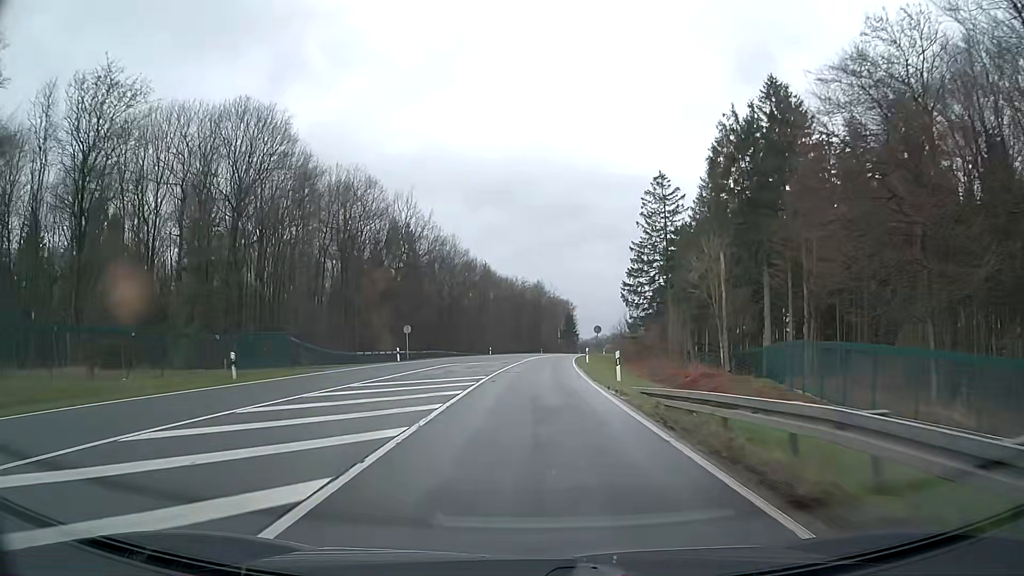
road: primary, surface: asphalt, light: Day
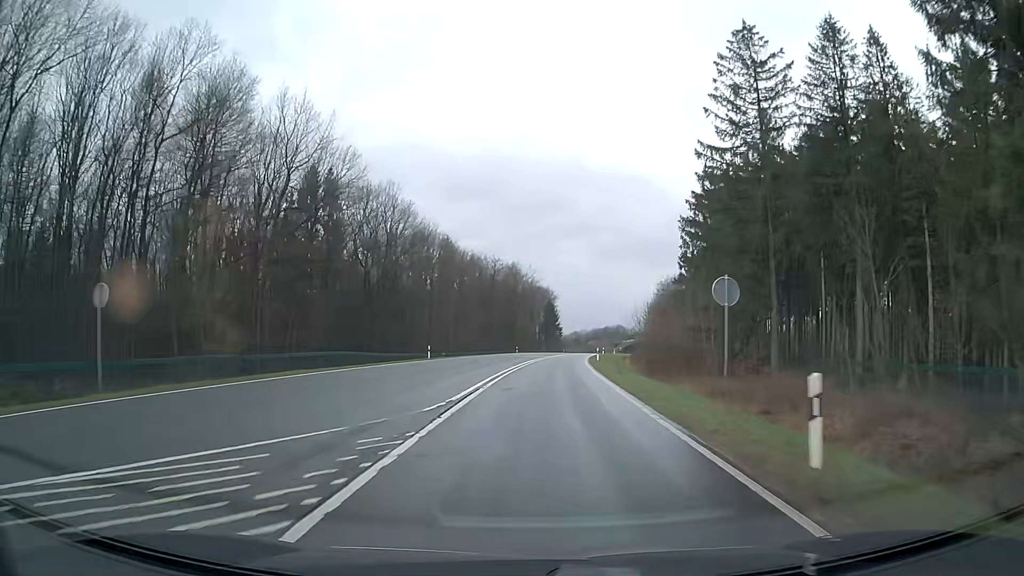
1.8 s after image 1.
(+0.6, +37.7) m; +2°
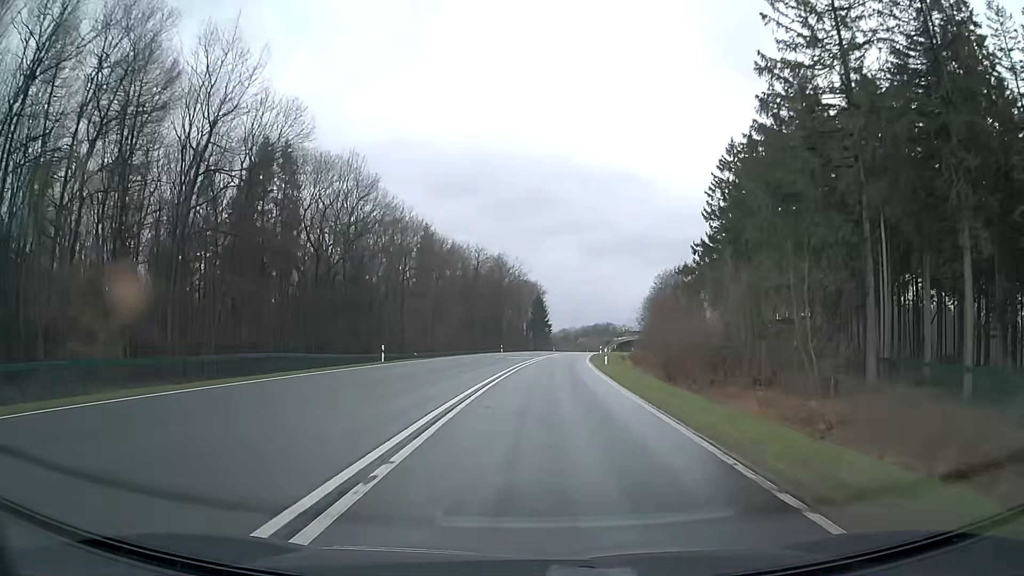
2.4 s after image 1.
(+0.1, +12.6) m; +1°
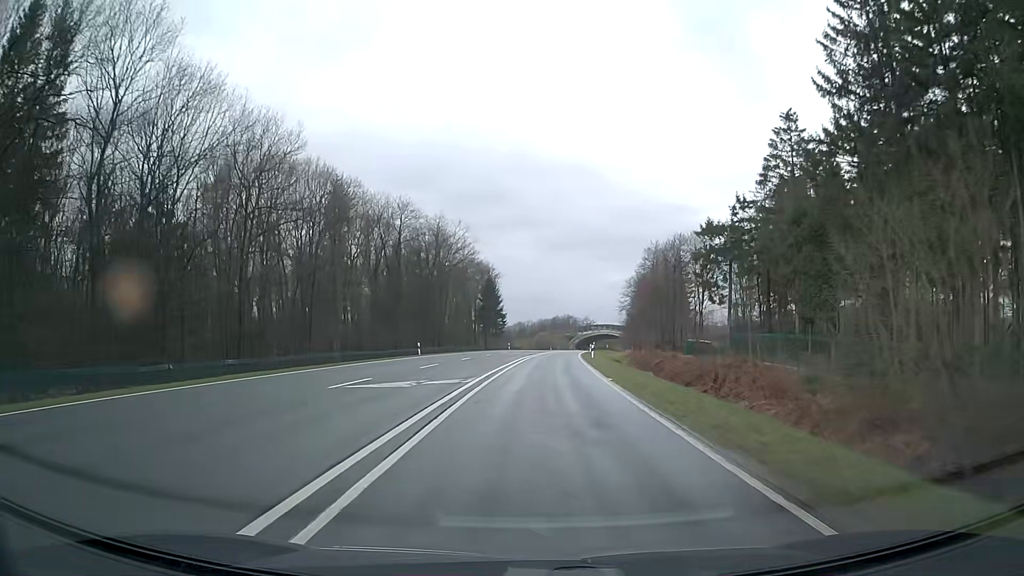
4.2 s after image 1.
(+1.3, +37.7) m; +4°
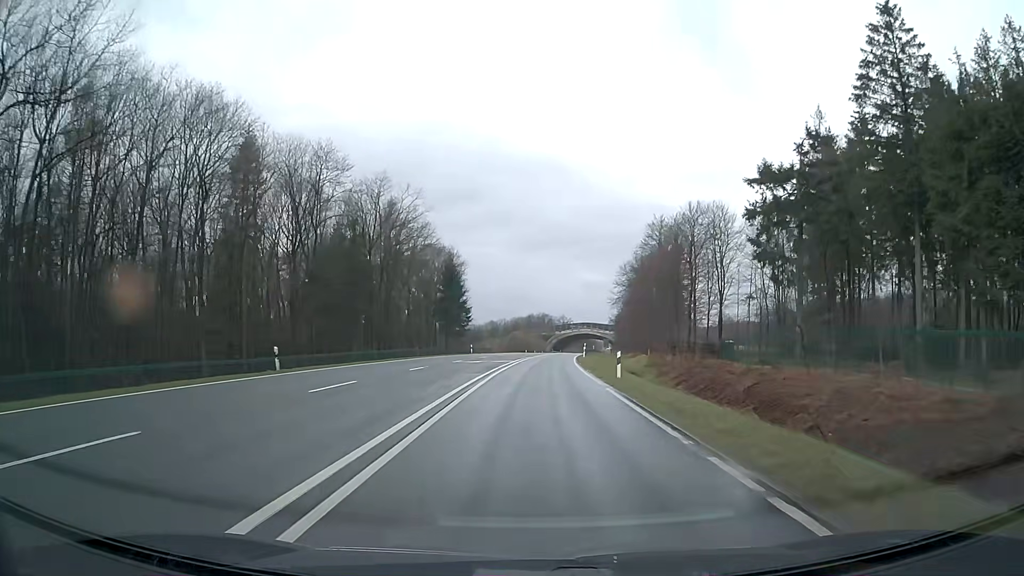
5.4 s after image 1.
(+0.5, +25.2) m; +2°
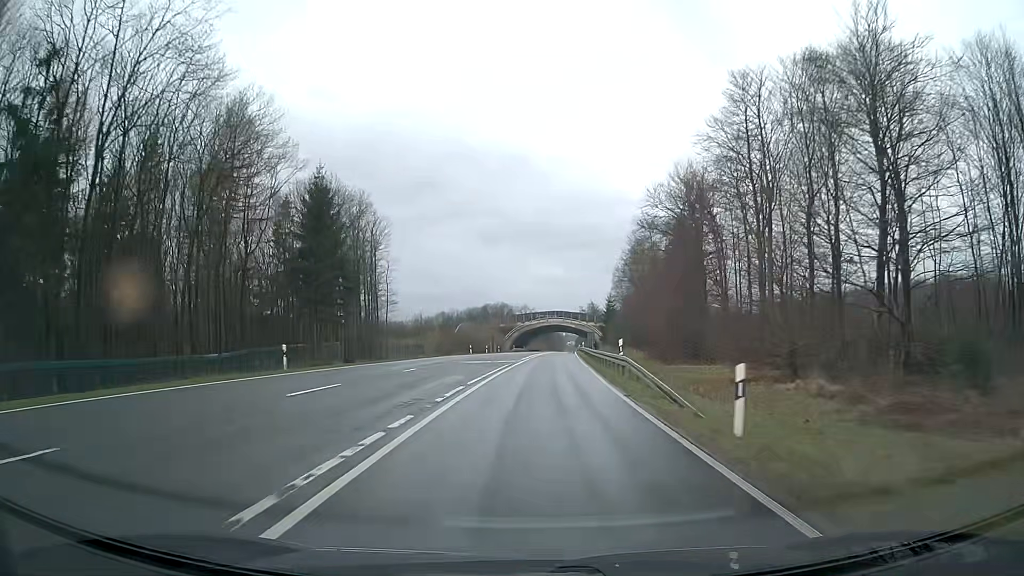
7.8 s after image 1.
(+1.6, +50.4) m; +4°
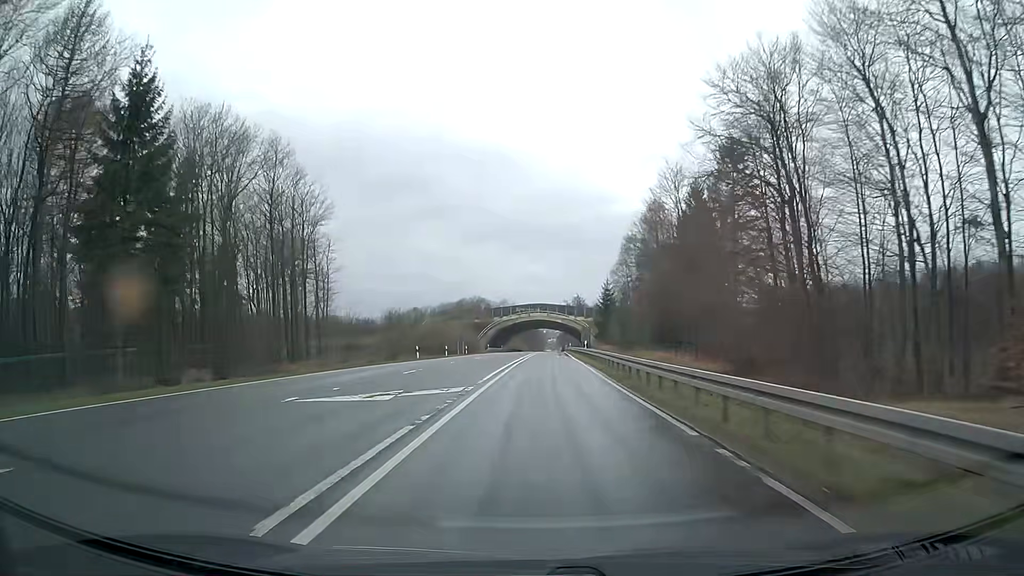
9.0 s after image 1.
(+0.3, +25.2) m; +2°
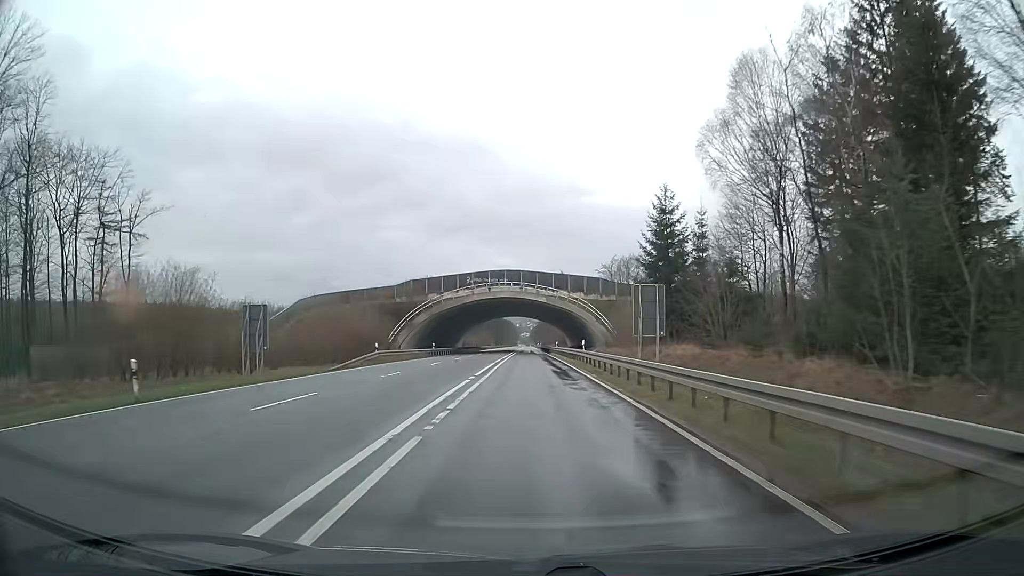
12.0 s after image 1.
(+1.7, +62.9) m; +2°
(0, +10) (0, +20) (0, +30) (0, +40) (0, +50) (0, +60) (0, +70) (0, +80) (0, +90) (0, +100) m
